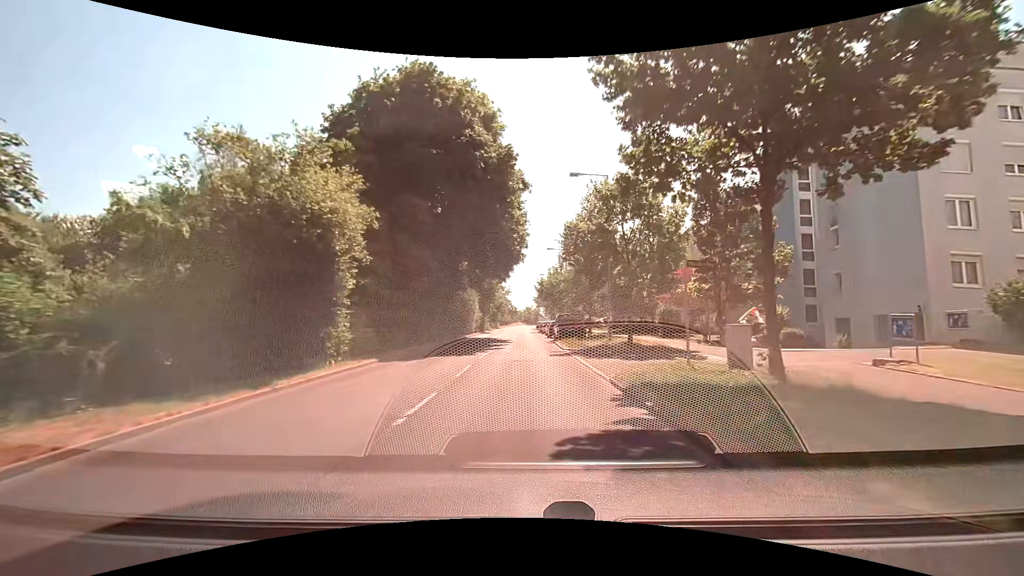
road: tertiary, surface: asphalt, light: Day
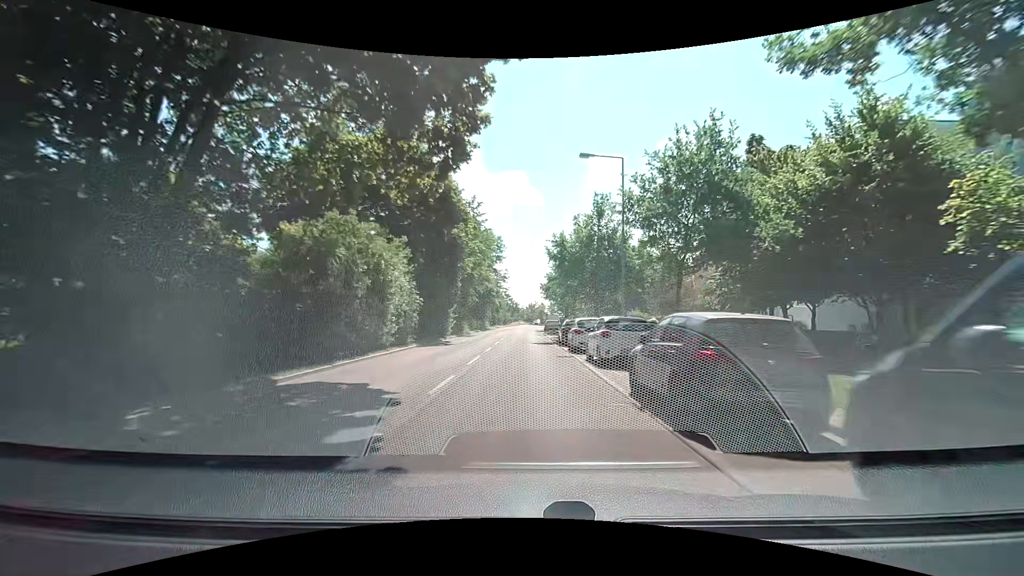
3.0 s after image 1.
(-0.6, +34.7) m; -2°
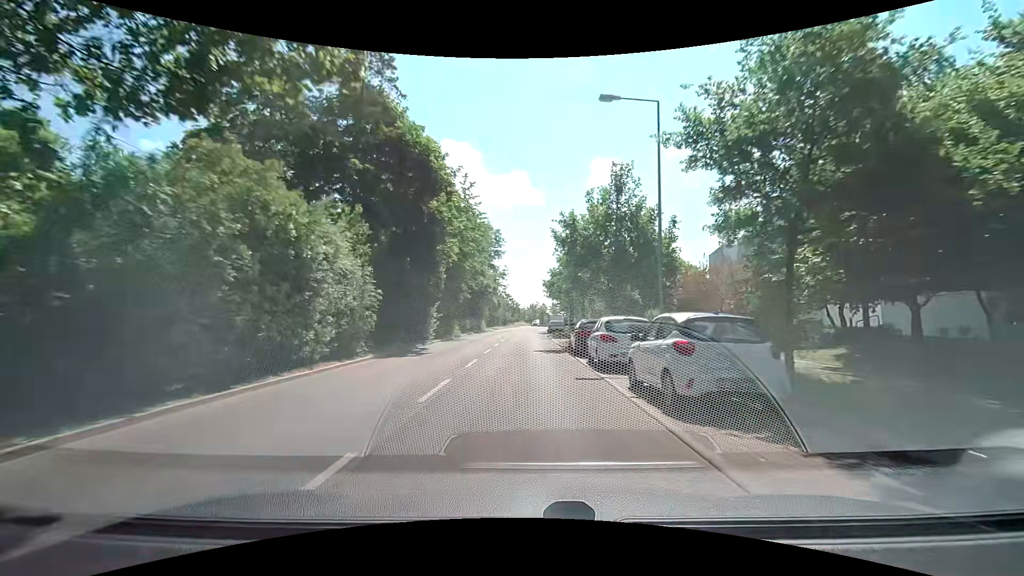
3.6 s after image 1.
(+0.1, +7.2) m; +1°
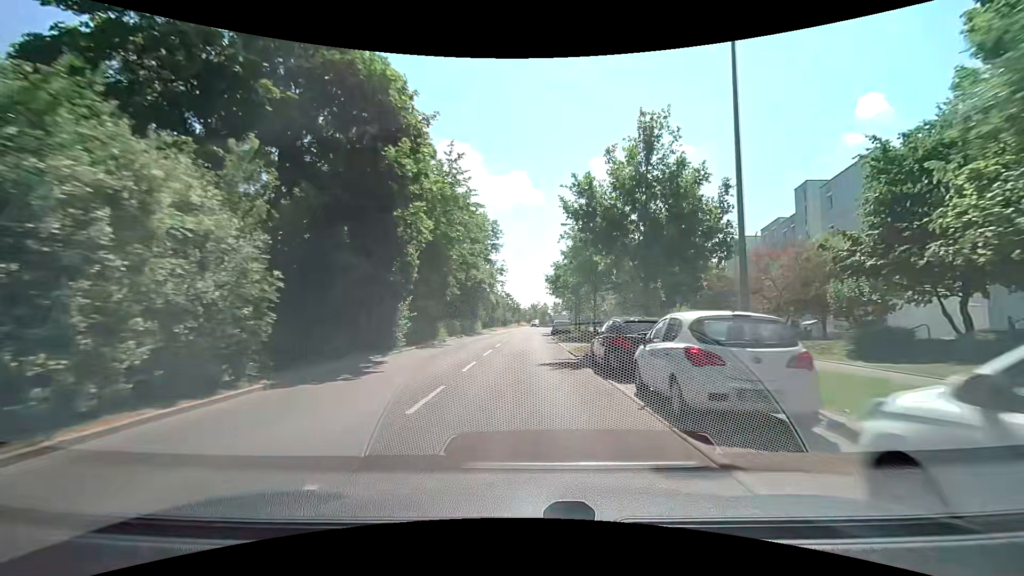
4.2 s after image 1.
(-0.2, +7.2) m; -1°
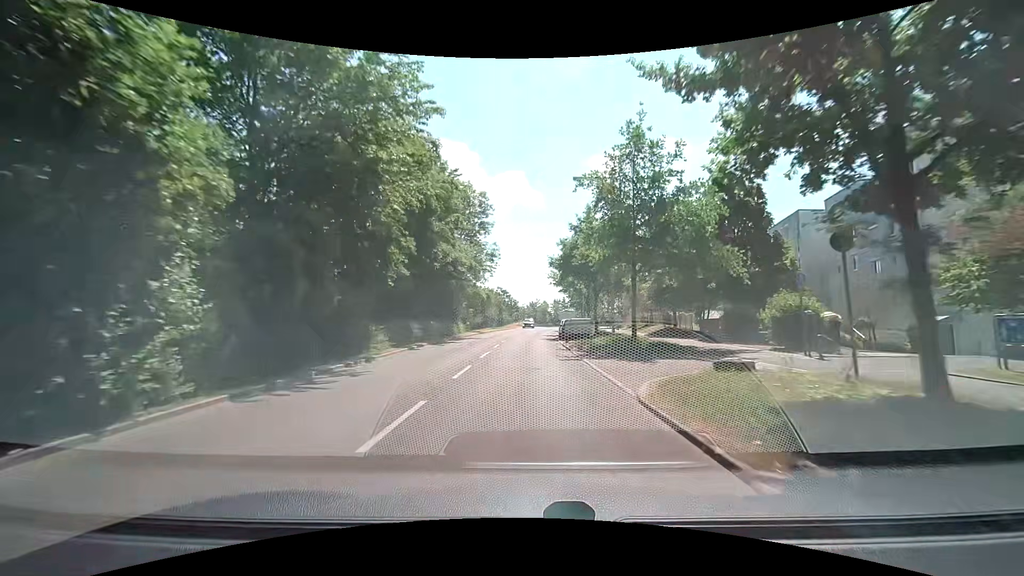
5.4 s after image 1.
(0.0, +14.6) m; 0°
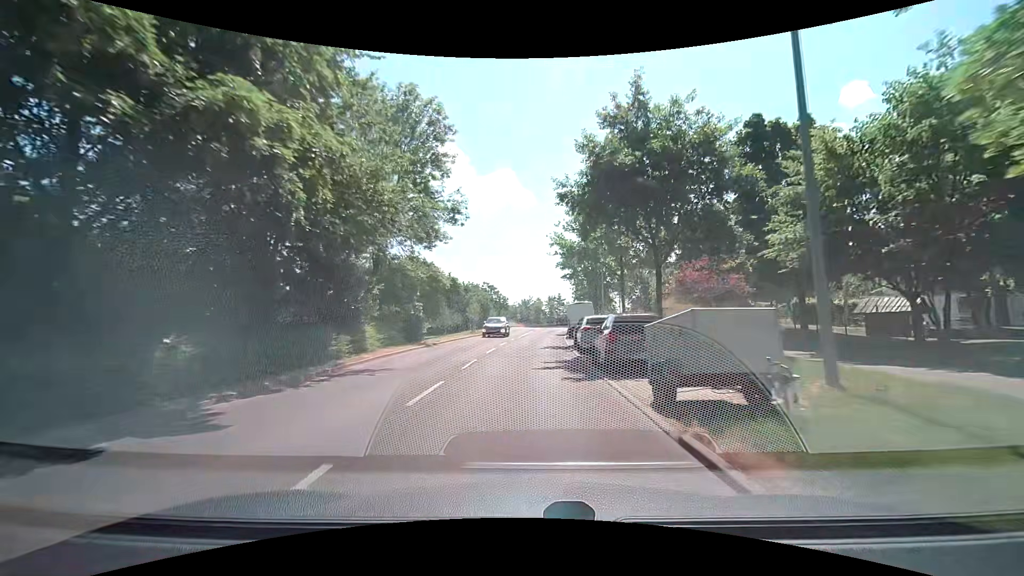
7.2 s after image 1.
(+0.4, +22.3) m; +1°
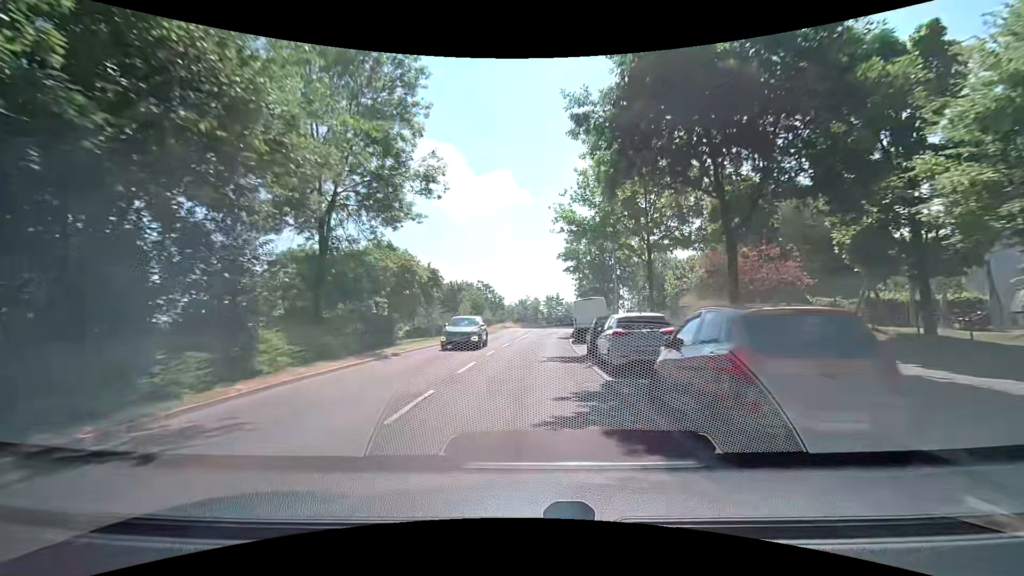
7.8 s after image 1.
(+0.1, +7.3) m; 0°
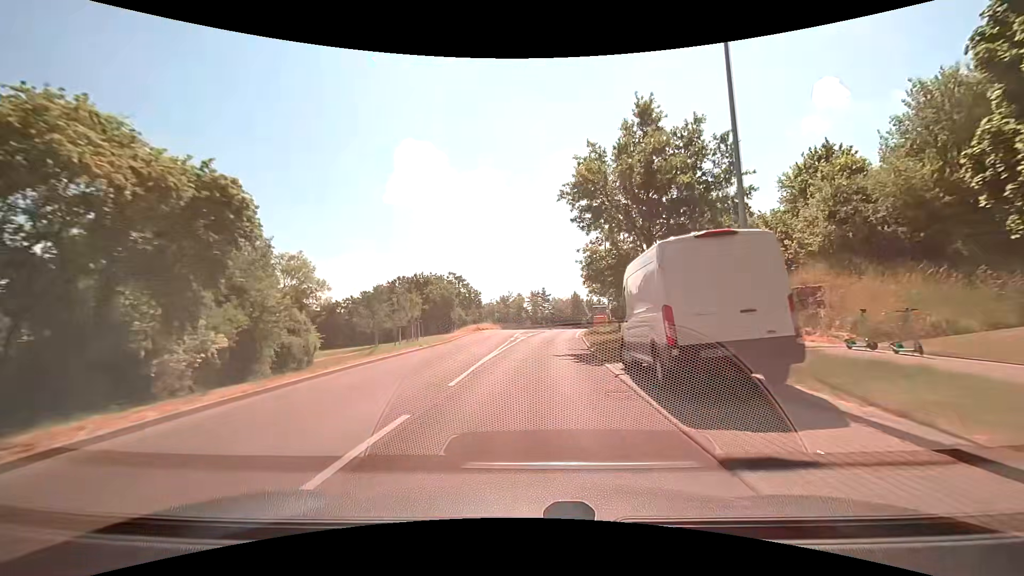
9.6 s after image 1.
(+0.4, +21.6) m; +2°
(0, +10) (+1, +20) (+1, +30) (+2, +40) (+4, +50) (+5, +60) (+7, +70) (+9, +79) (+11, +89) (+13, +99) m
